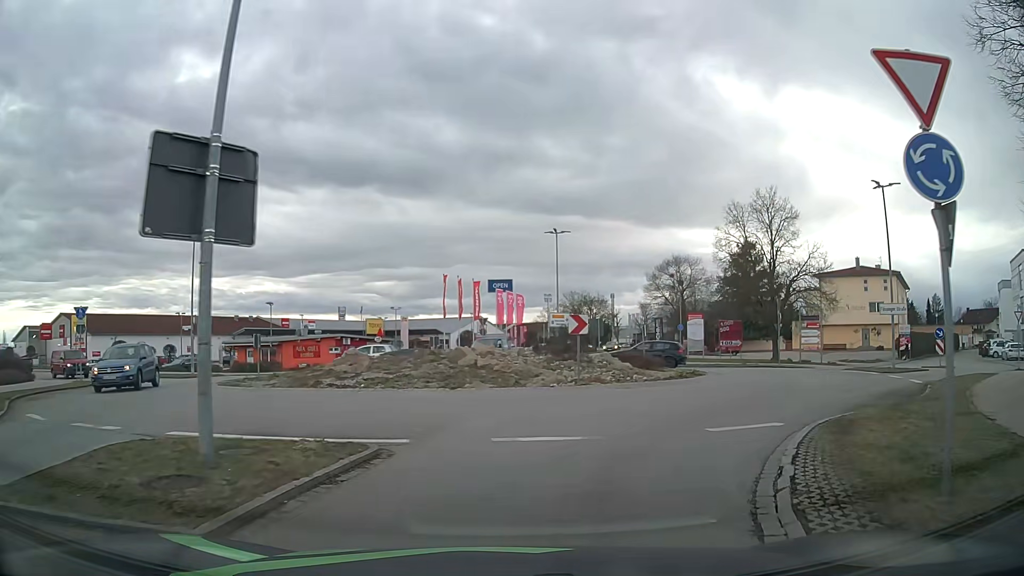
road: tertiary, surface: asphalt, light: Day
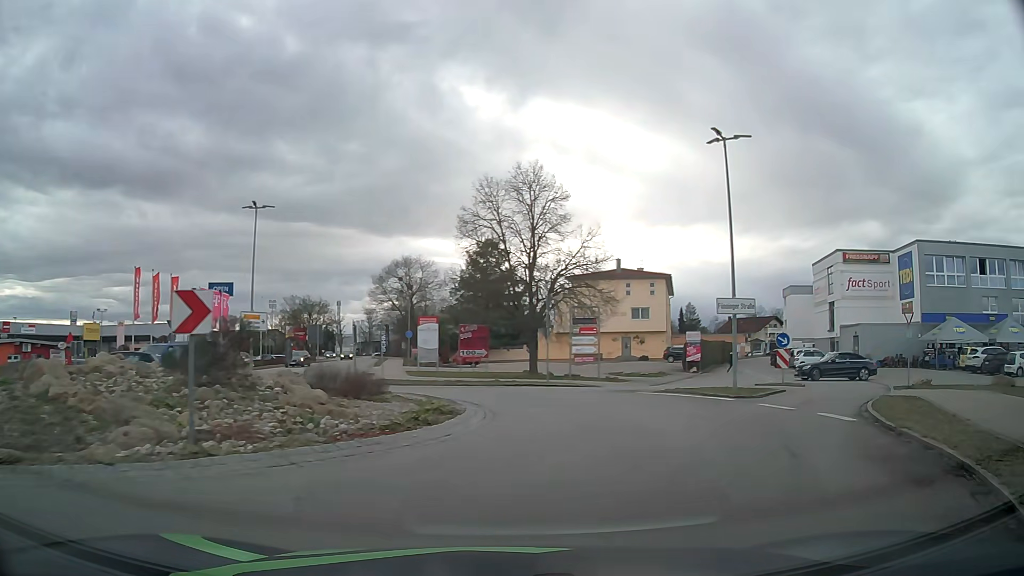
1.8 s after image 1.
(+1.7, +9.8) m; +22°
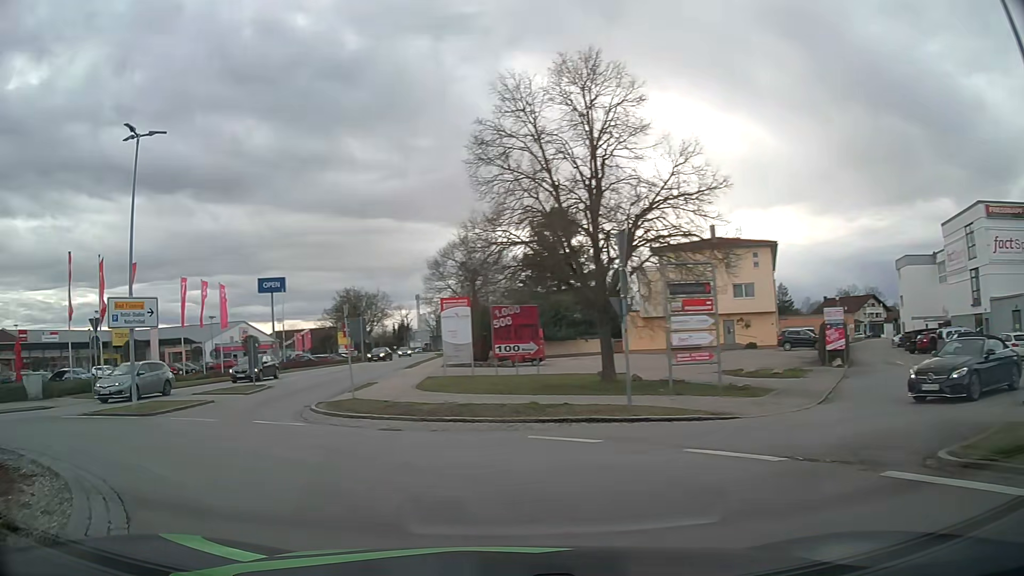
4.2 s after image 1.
(+1.3, +14.6) m; -8°
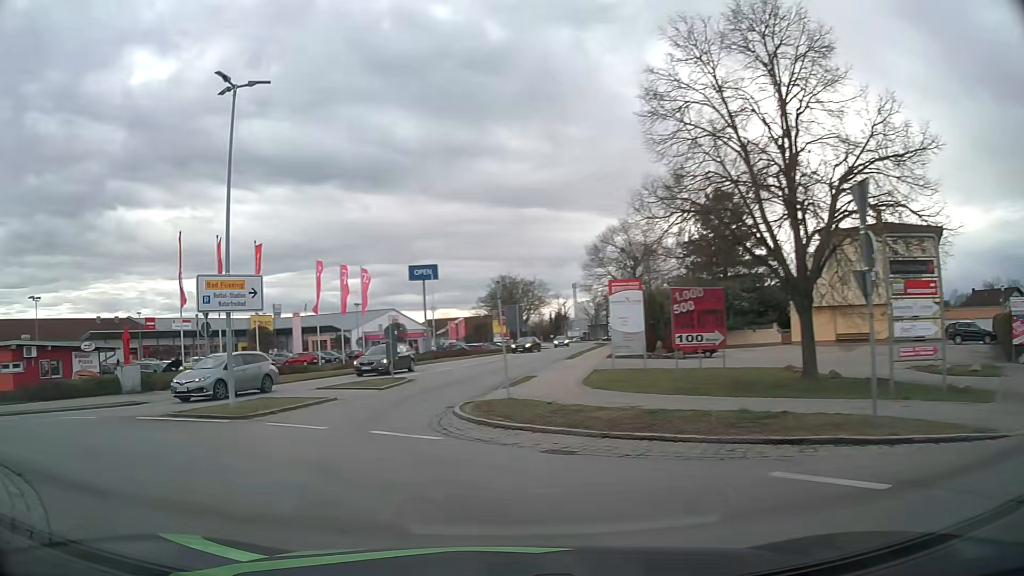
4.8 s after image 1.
(-0.4, +3.9) m; -13°
